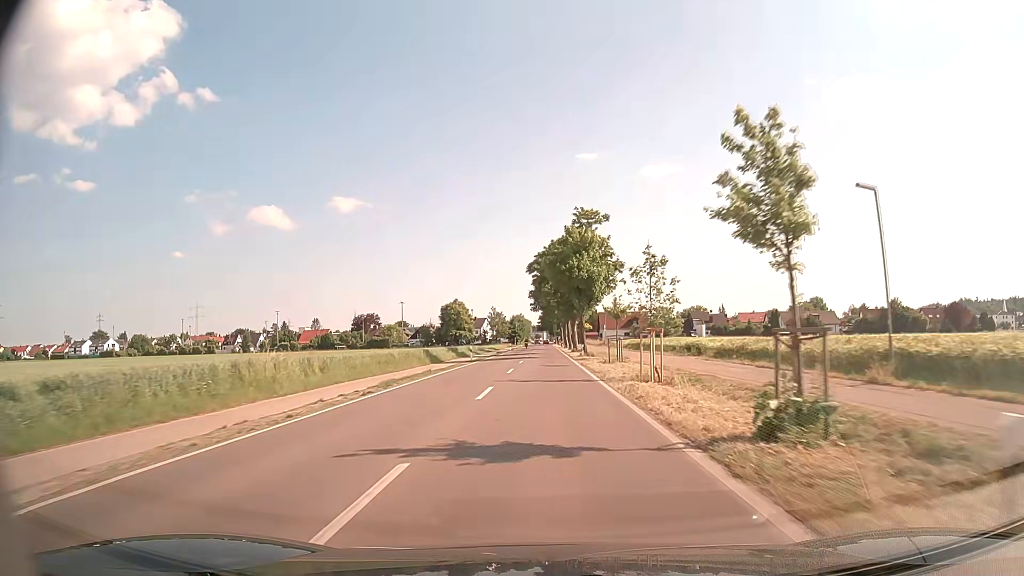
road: tertiary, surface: asphalt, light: Day
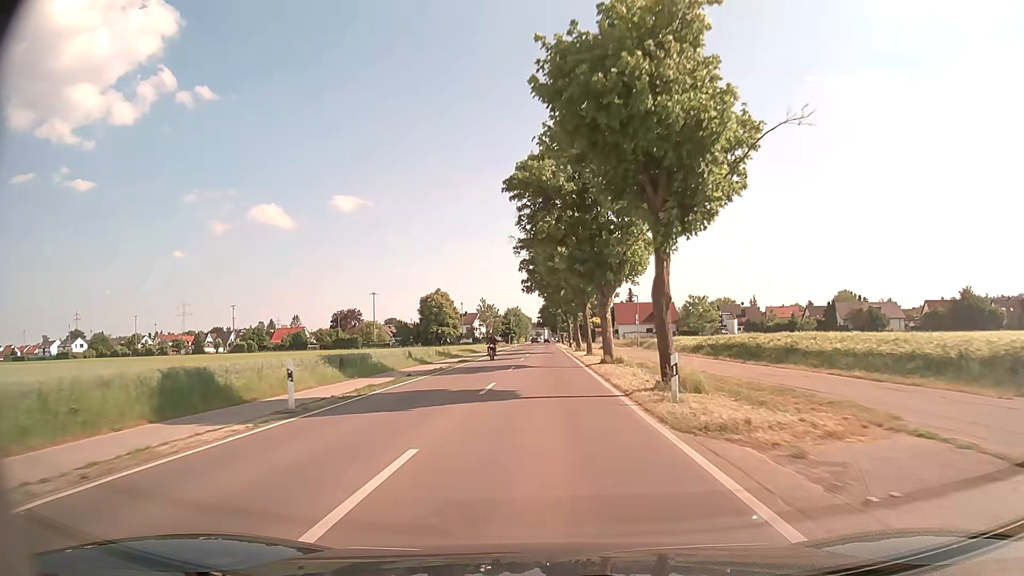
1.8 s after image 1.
(+0.1, +35.2) m; 0°
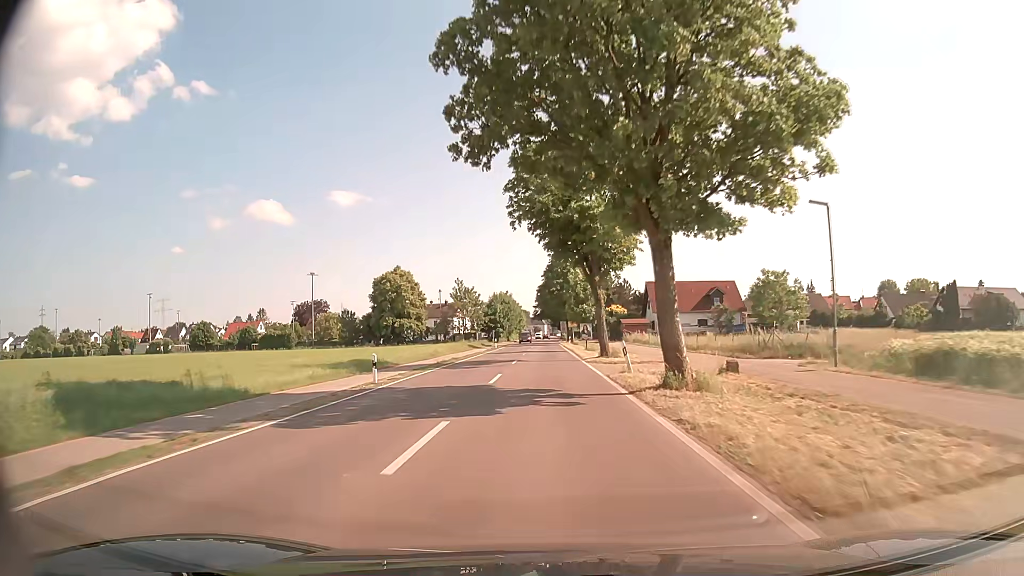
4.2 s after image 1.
(0.0, +45.4) m; 0°
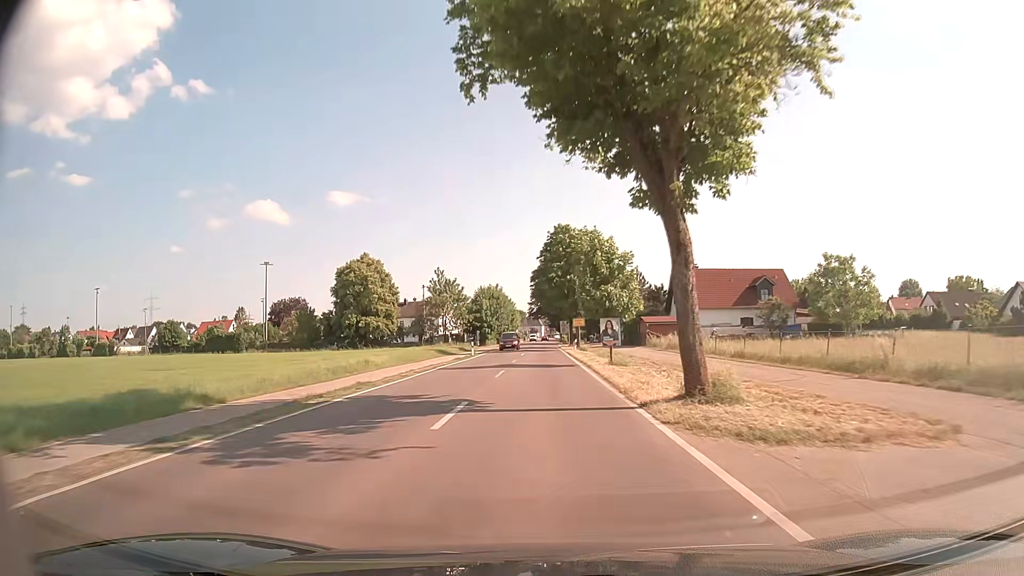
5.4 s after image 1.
(0.0, +20.5) m; 0°
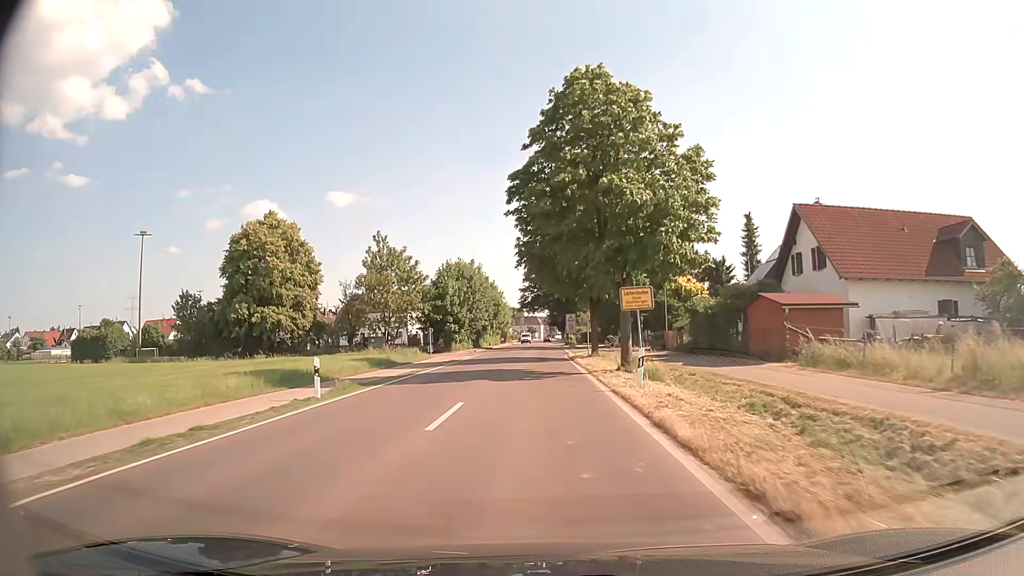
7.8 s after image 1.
(+0.1, +35.6) m; 0°
